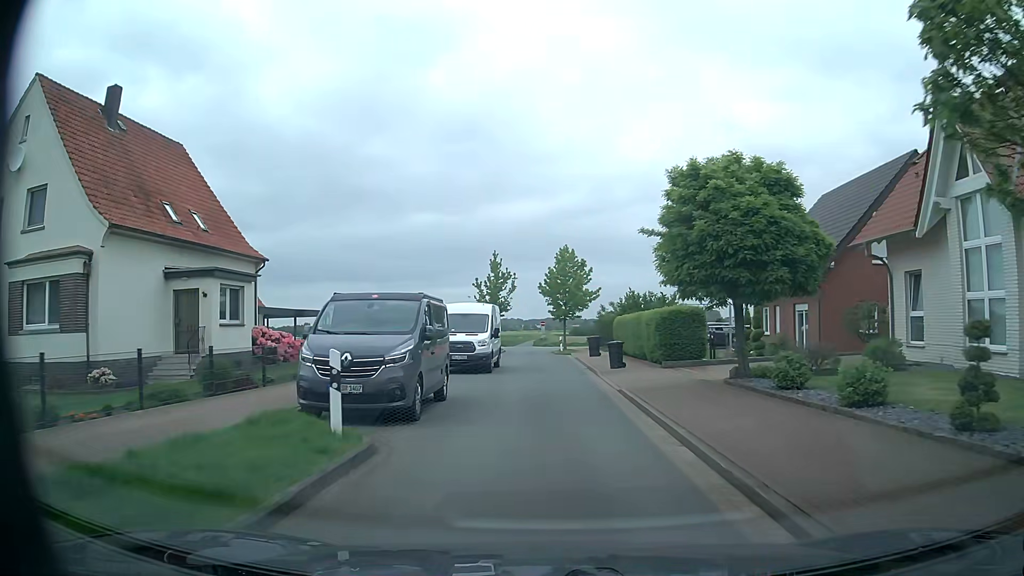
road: residential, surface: asphalt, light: Day
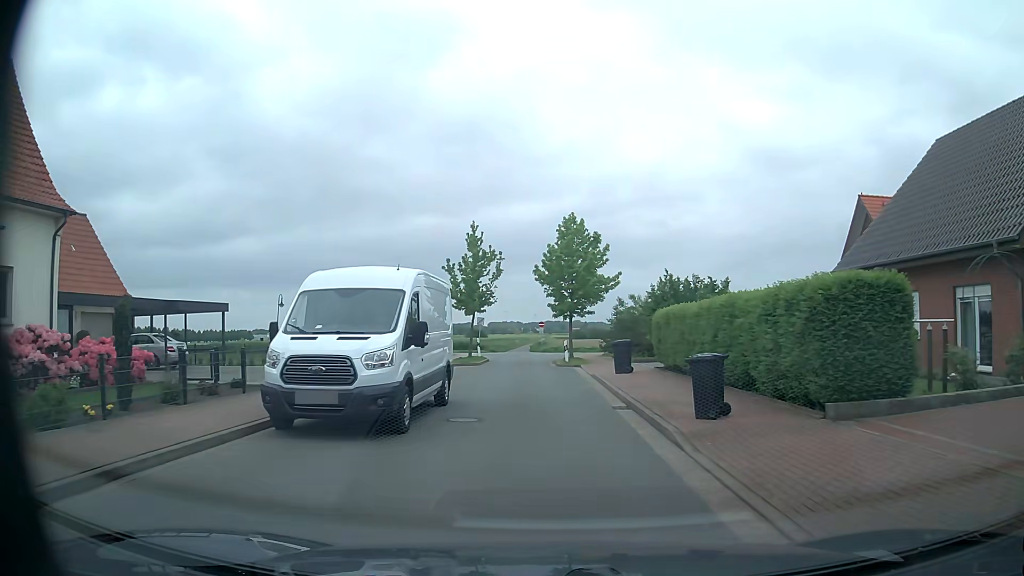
(+0.2, +13.8) m; +1°
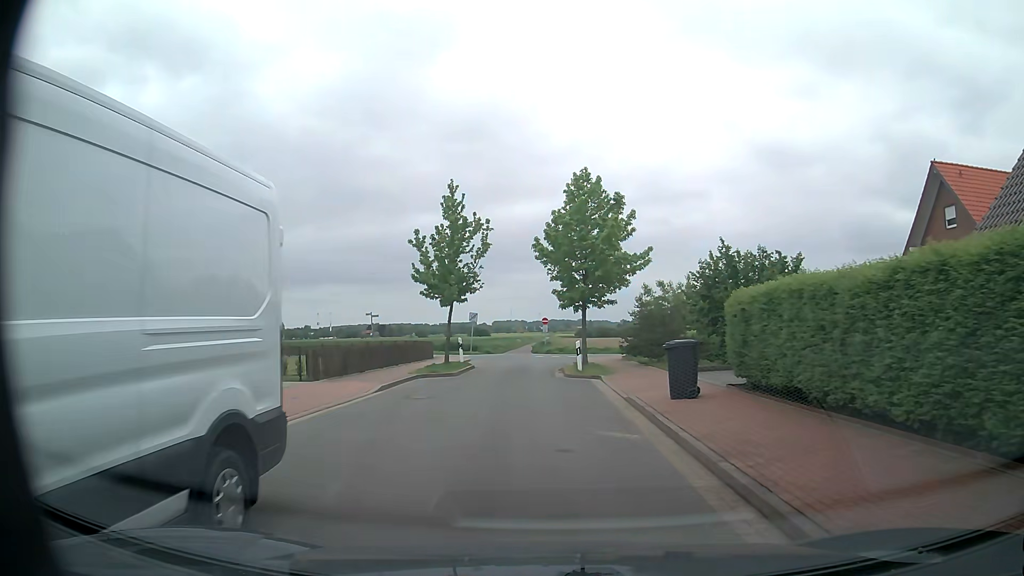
(-0.1, +9.2) m; -1°
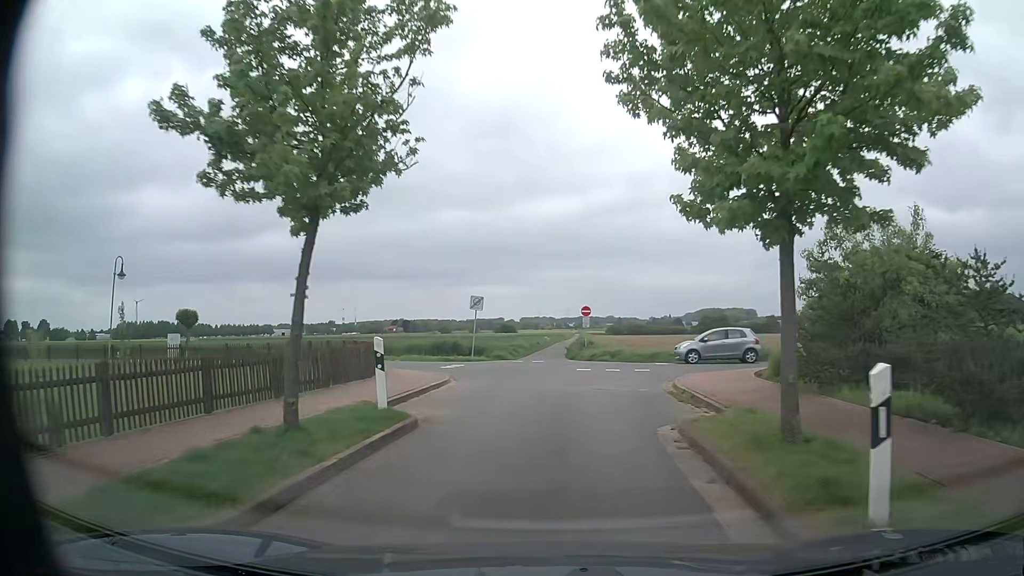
(-0.7, +18.4) m; -3°
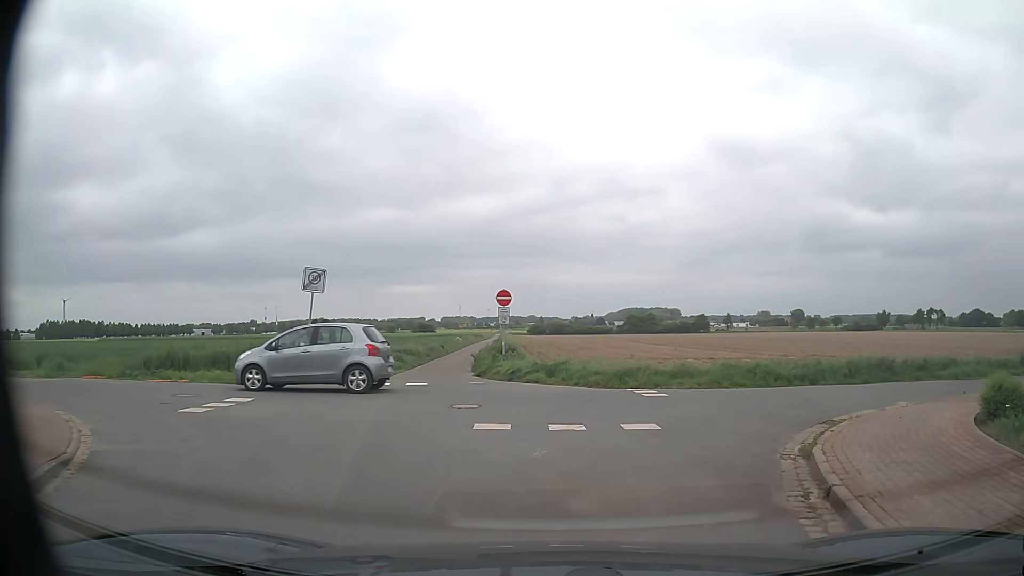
(+0.8, +14.1) m; +6°
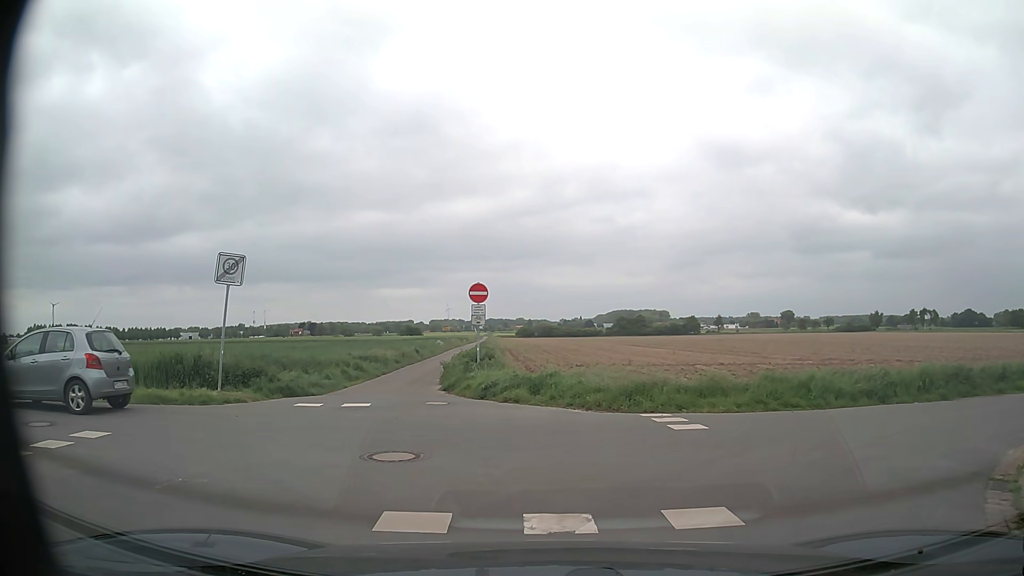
(+0.1, +4.5) m; +2°
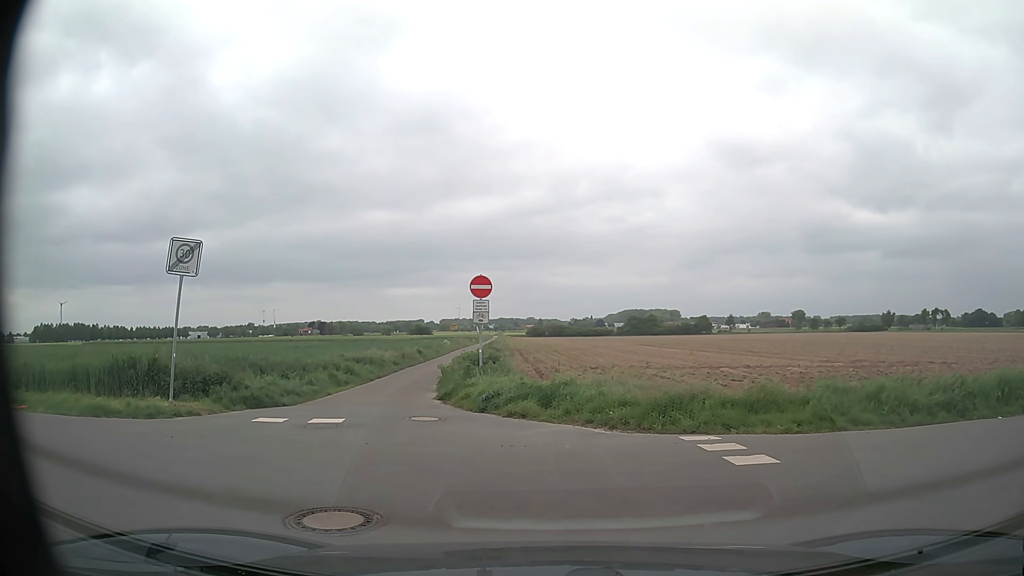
(0.0, +2.4) m; -1°
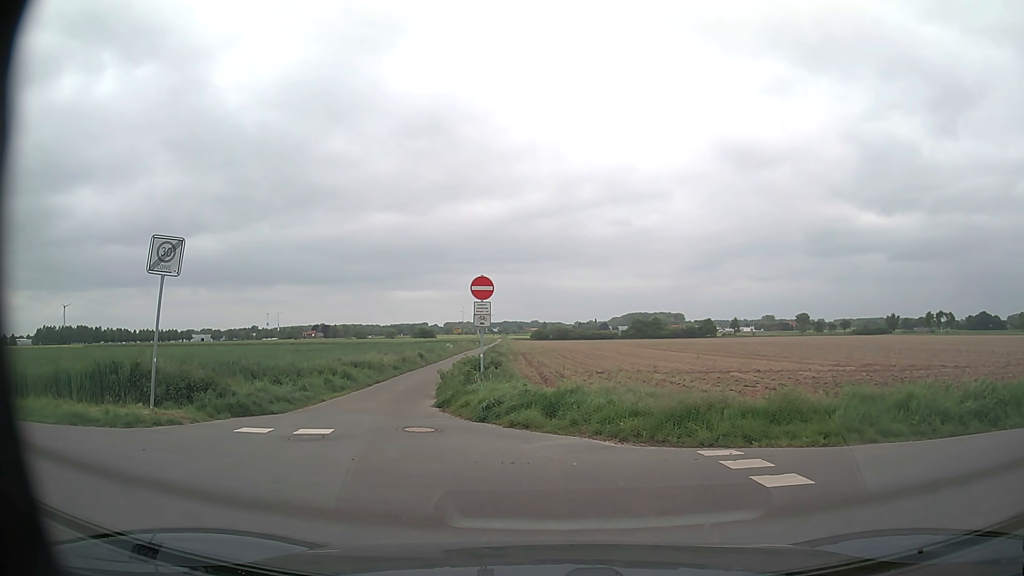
(0.0, +0.8) m; 0°
(-5, +8) (-14, +8) (-24, +7) (-34, +6) (-44, +6) (-54, +5) (-64, +5) (-74, +4) (-84, +4) (-94, +3) m
